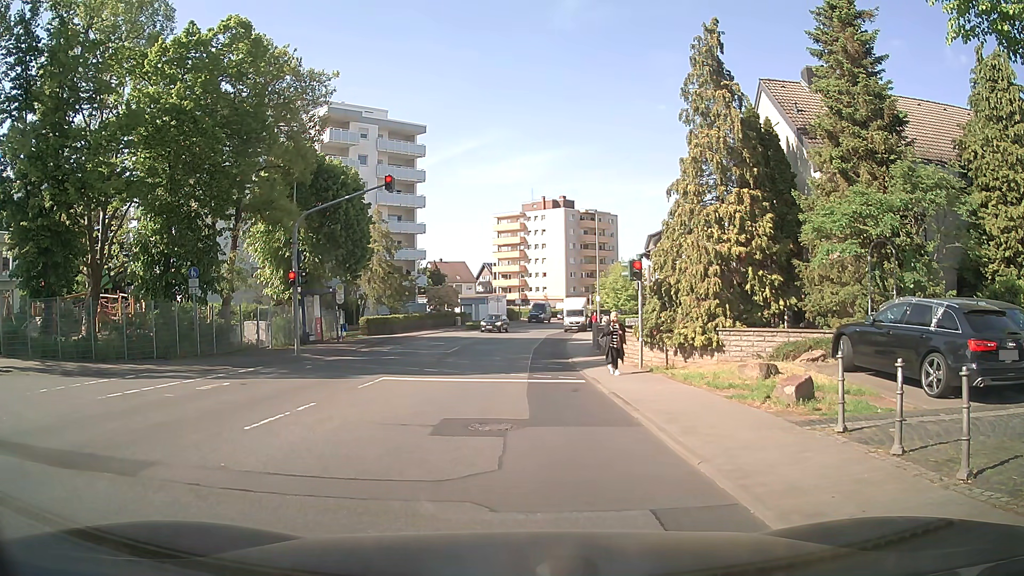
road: secondary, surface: asphalt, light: Day
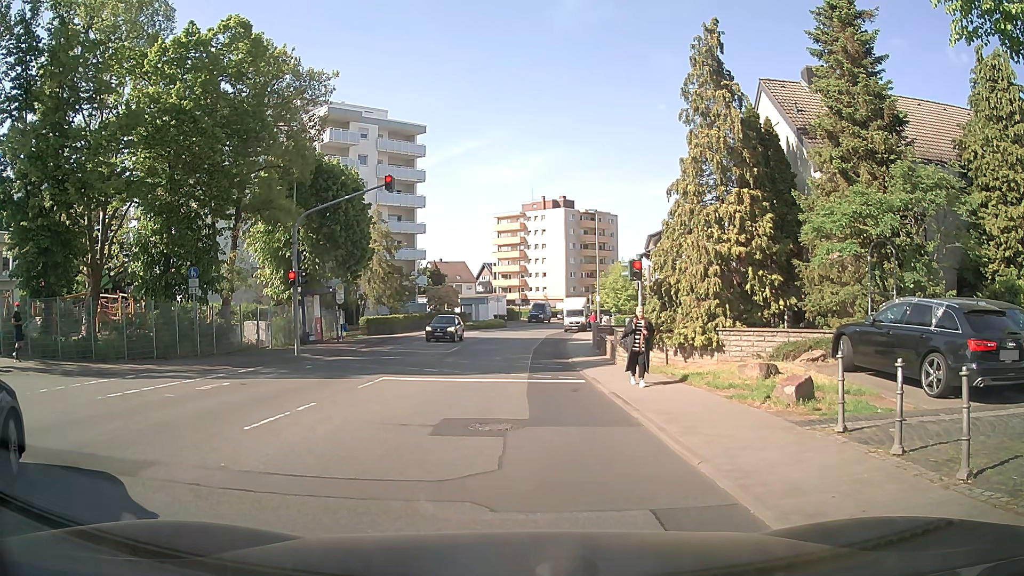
(0.0, 0.0) m; 0°
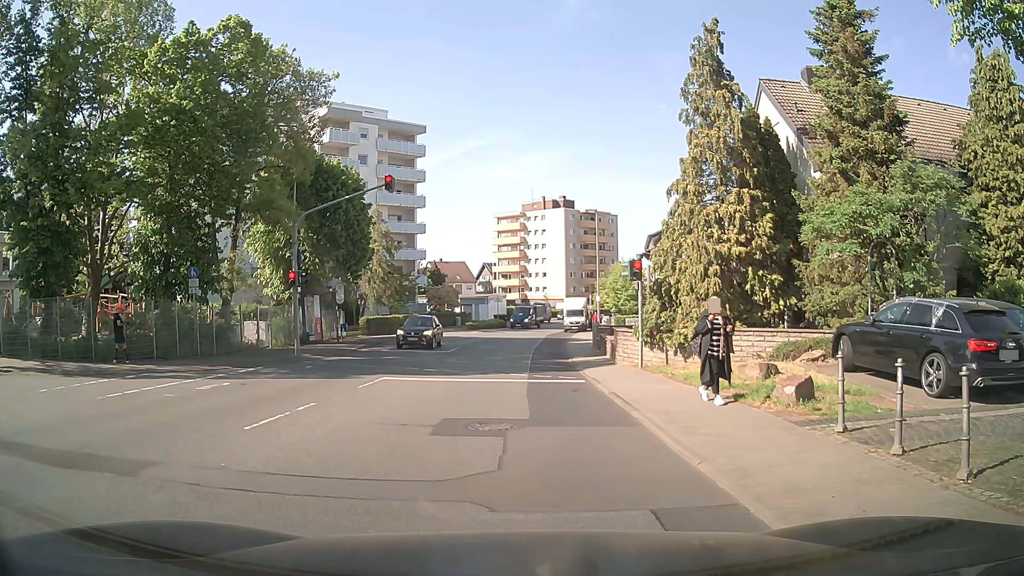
(0.0, 0.0) m; 0°
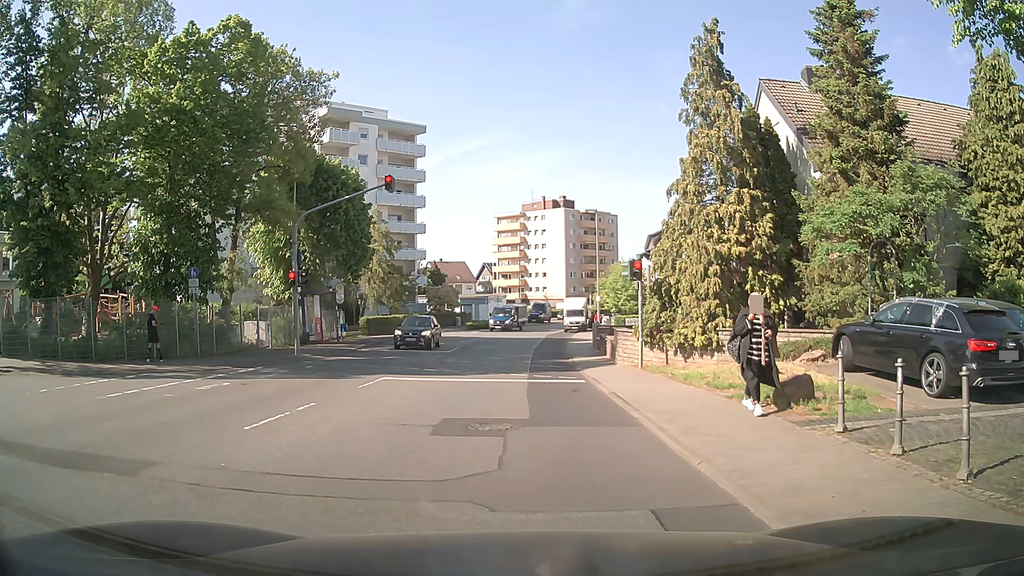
(0.0, 0.0) m; 0°
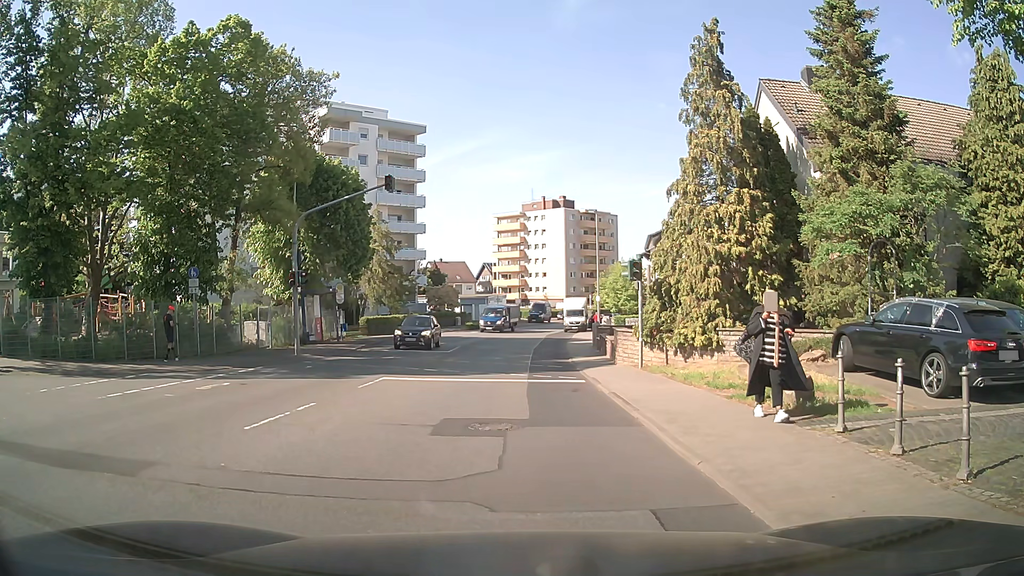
(0.0, 0.0) m; 0°
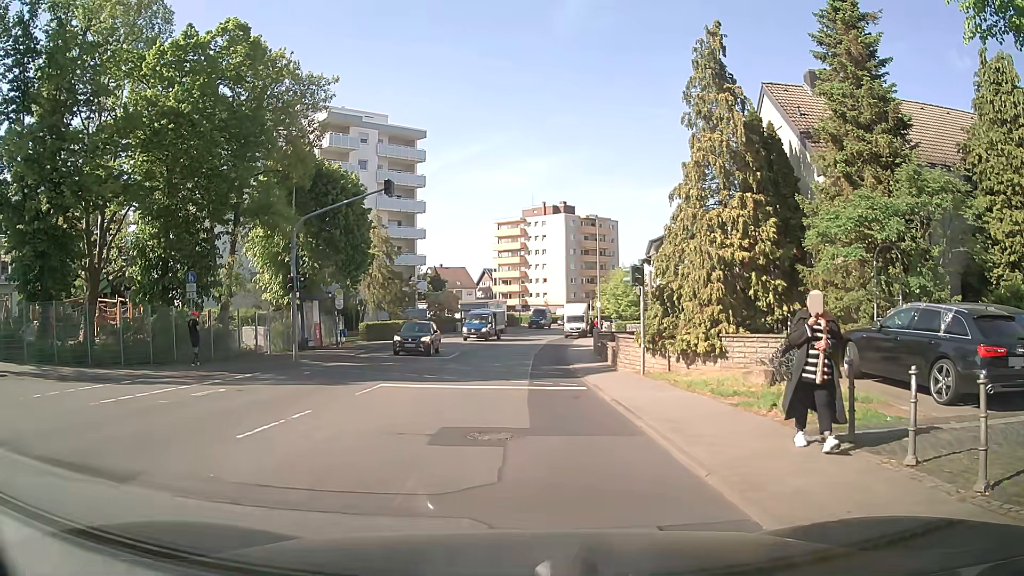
(0.0, +0.3) m; 0°
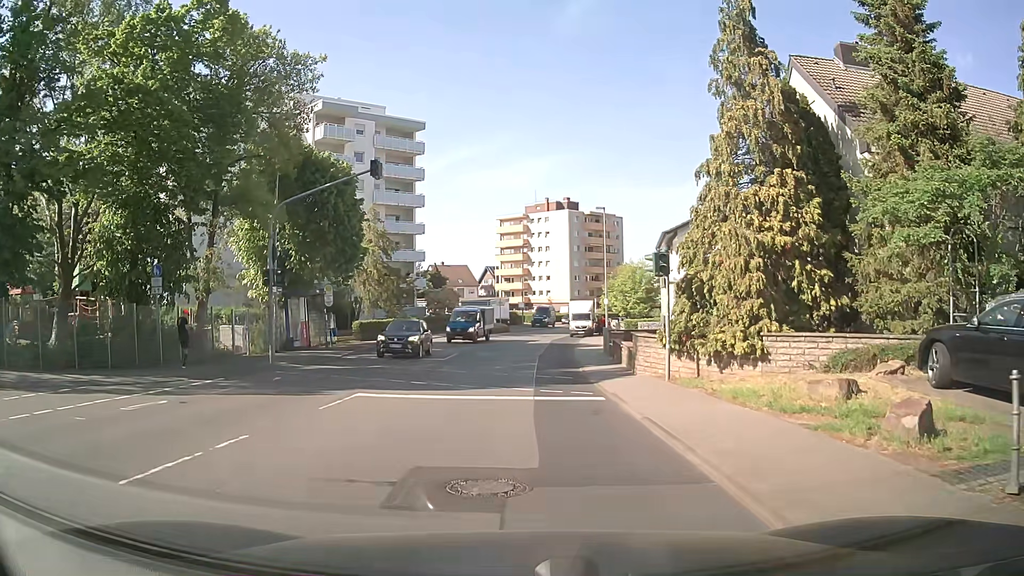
(+0.1, +3.3) m; +1°
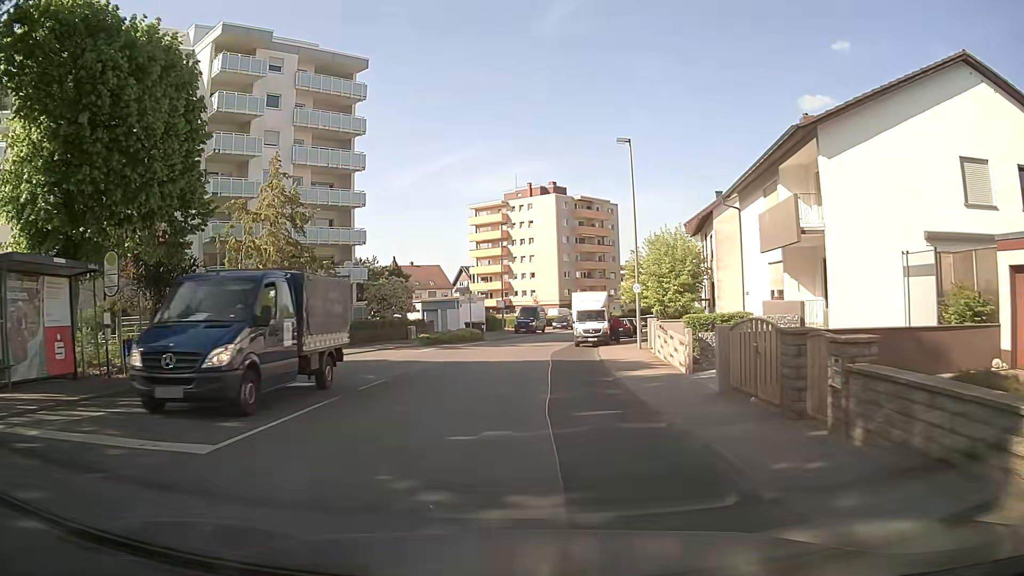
(+0.1, +21.2) m; +2°
(0, +10) (0, +20) (0, +30) (+1, +40) (+3, +50) (+5, +60) (+8, +69) (+11, +79) (+14, +88) (+18, +97) m
